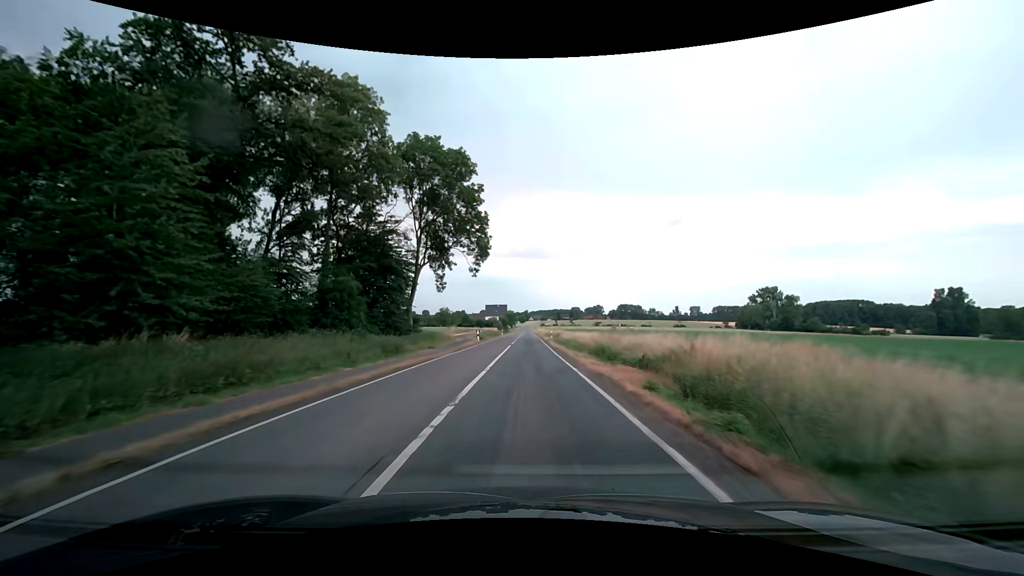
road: secondary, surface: asphalt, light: Day
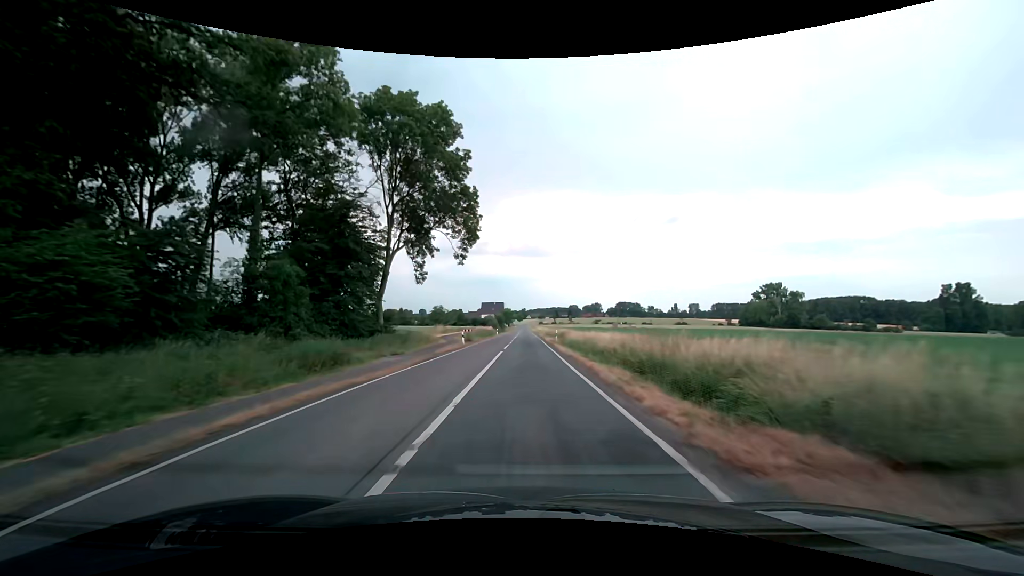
(0.0, +10.6) m; 0°
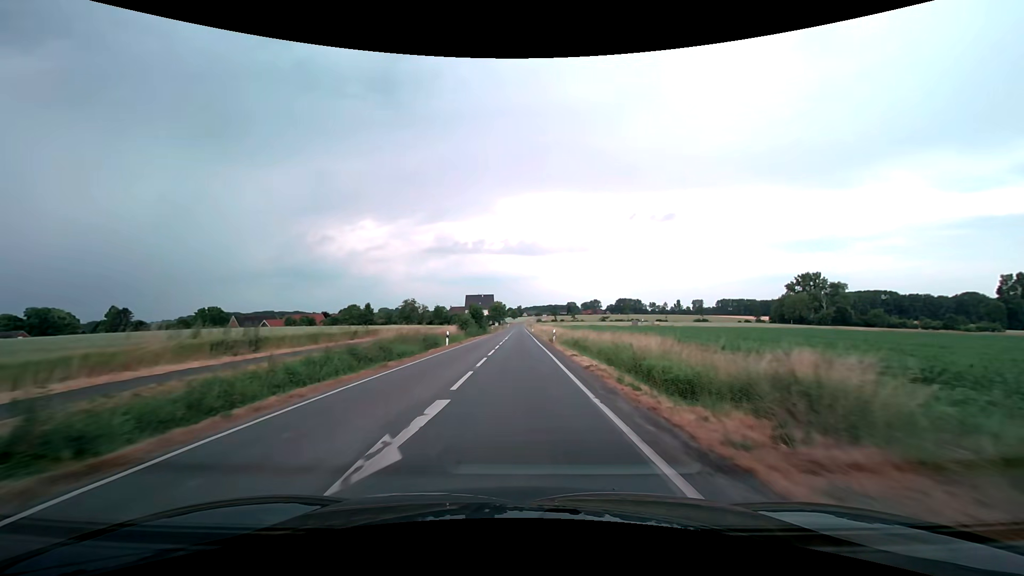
(+0.4, +53.1) m; +1°
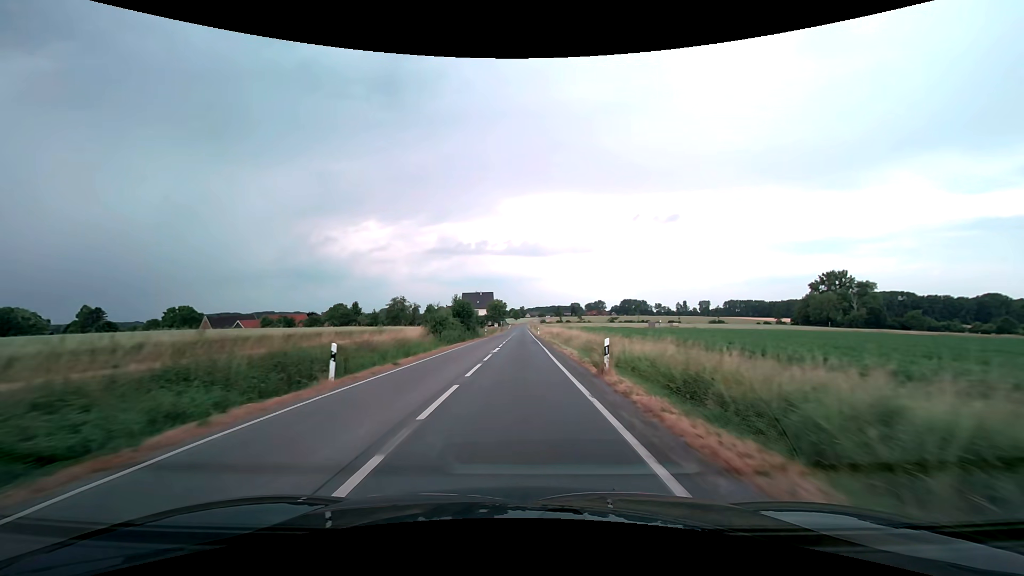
(-0.1, +21.3) m; 0°
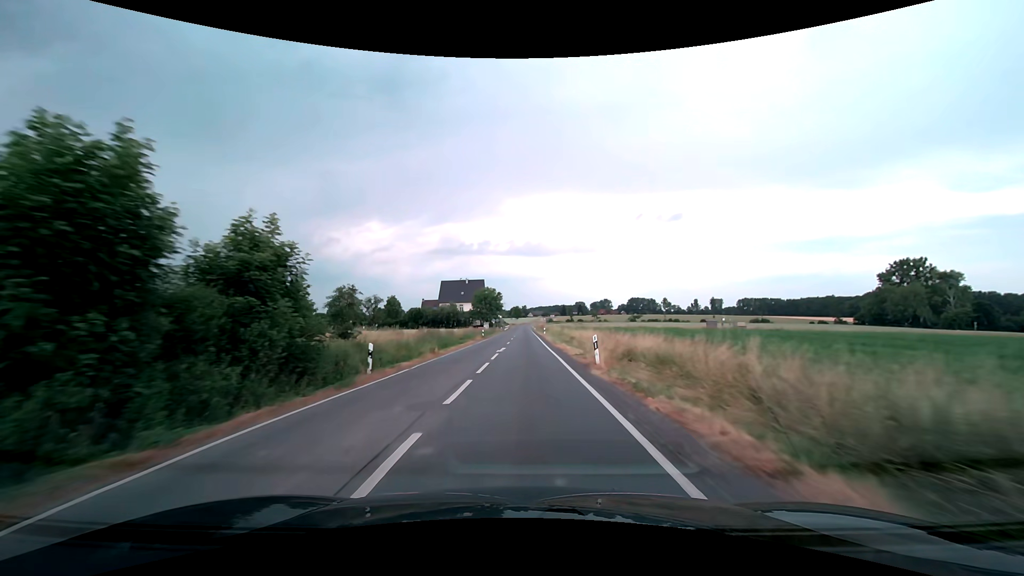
(-0.1, +53.1) m; 0°
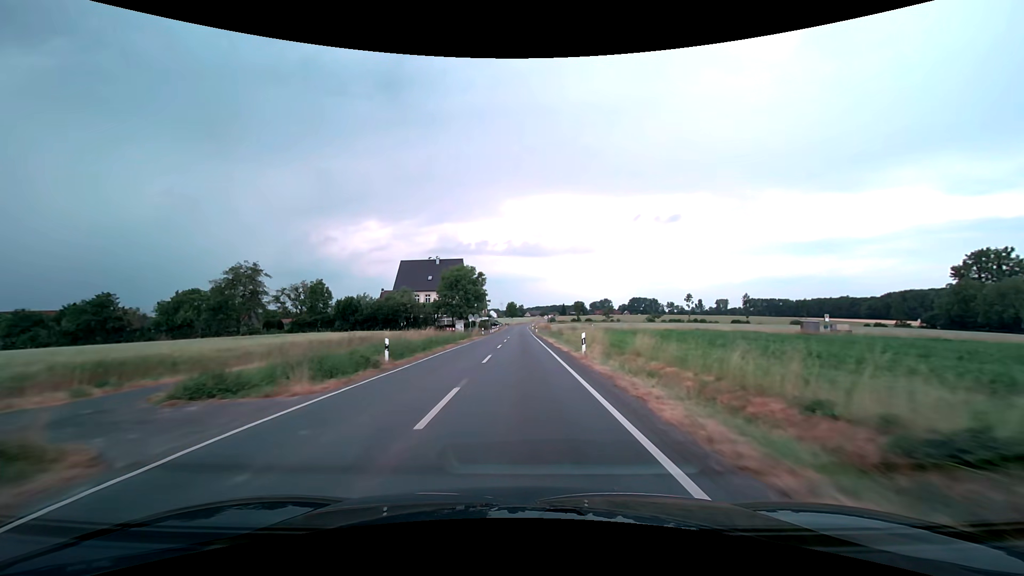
(+0.1, +42.4) m; 0°
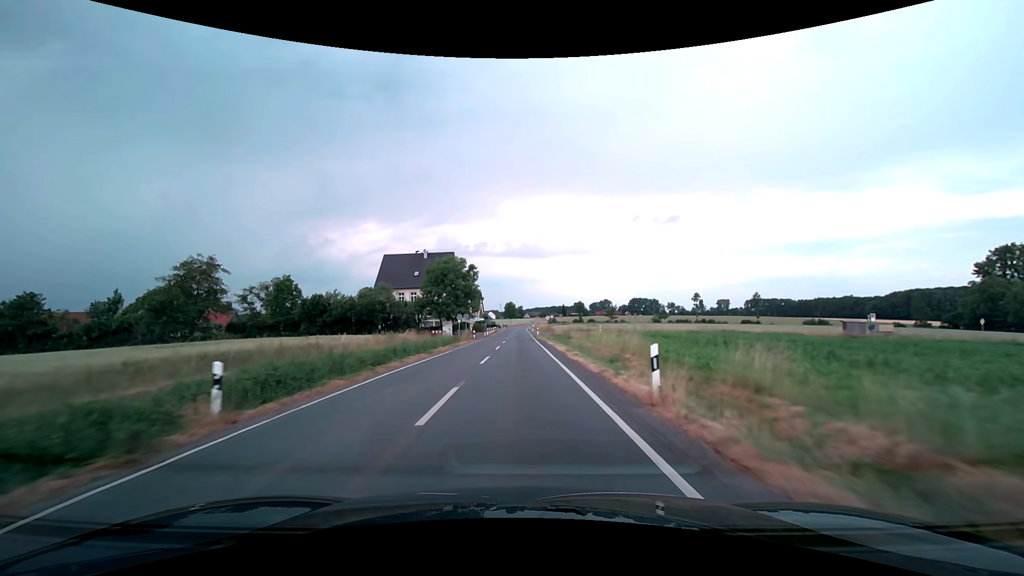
(0.0, +10.6) m; 0°
(0, +10) (0, +20) (0, +30) (0, +40) (0, +50) (0, +60) (0, +70) (0, +80) (-1, +90) (-1, +100) m
